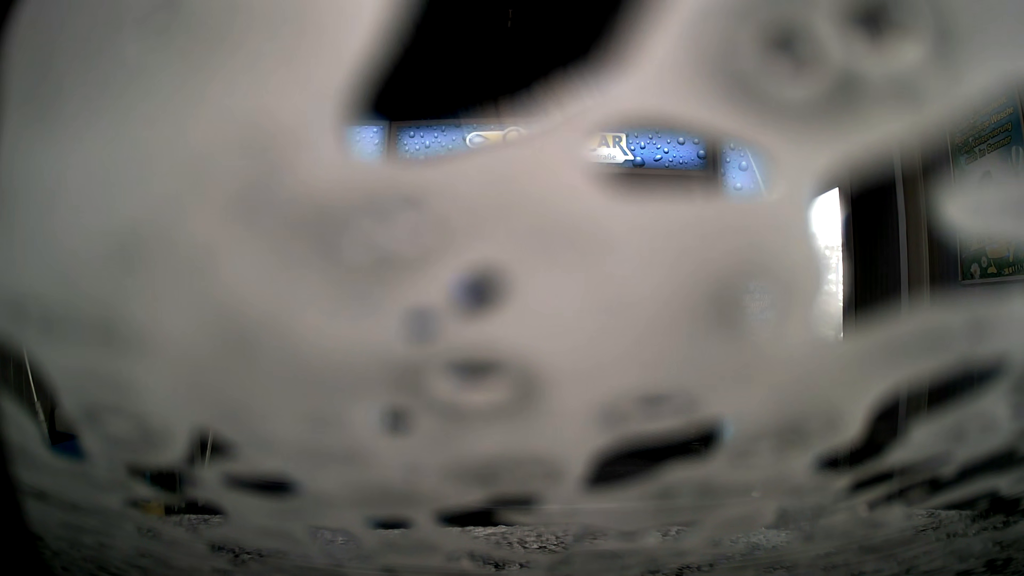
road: service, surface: asphalt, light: Day
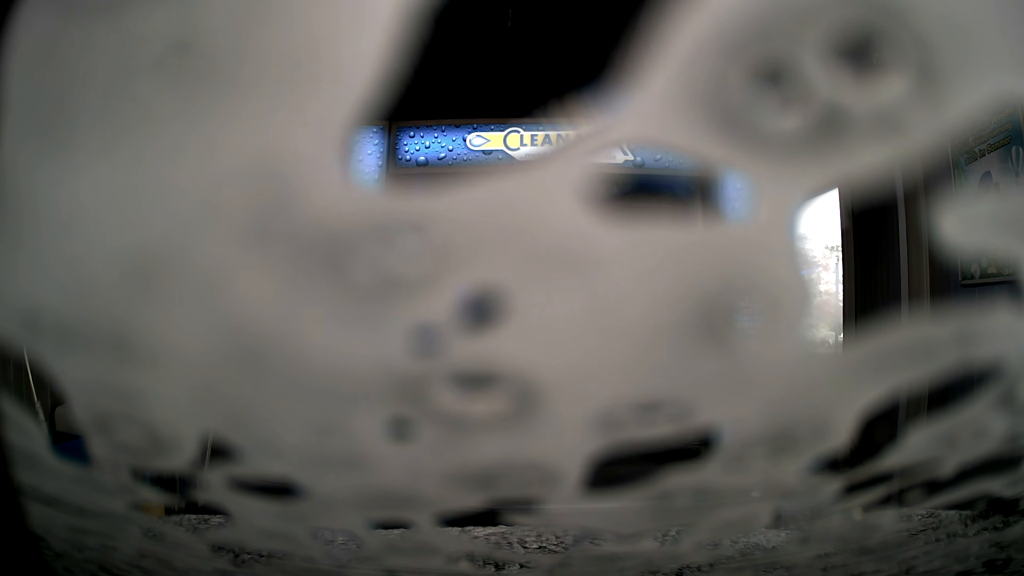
(0.0, 0.0) m; 0°
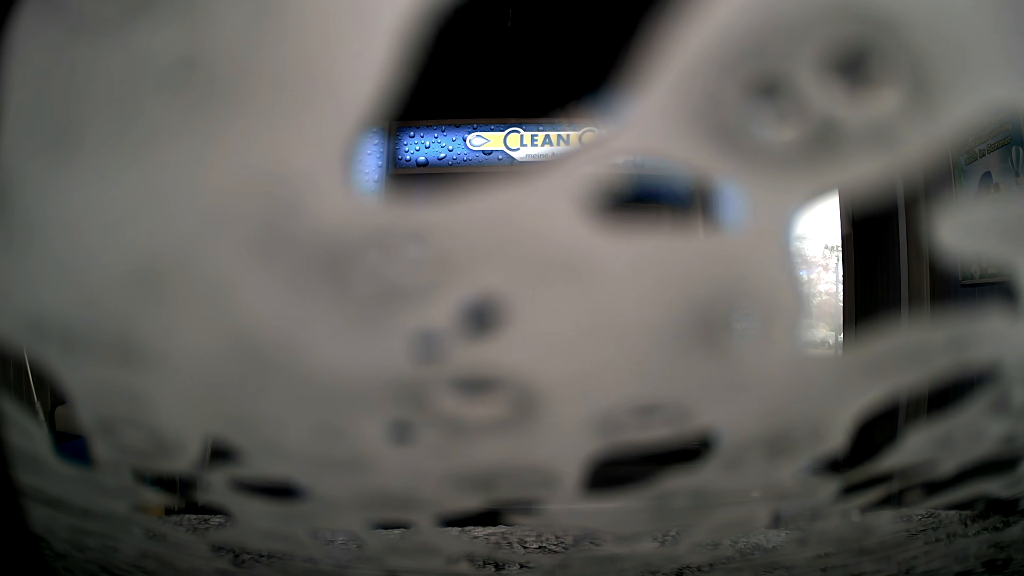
(0.0, 0.0) m; 0°
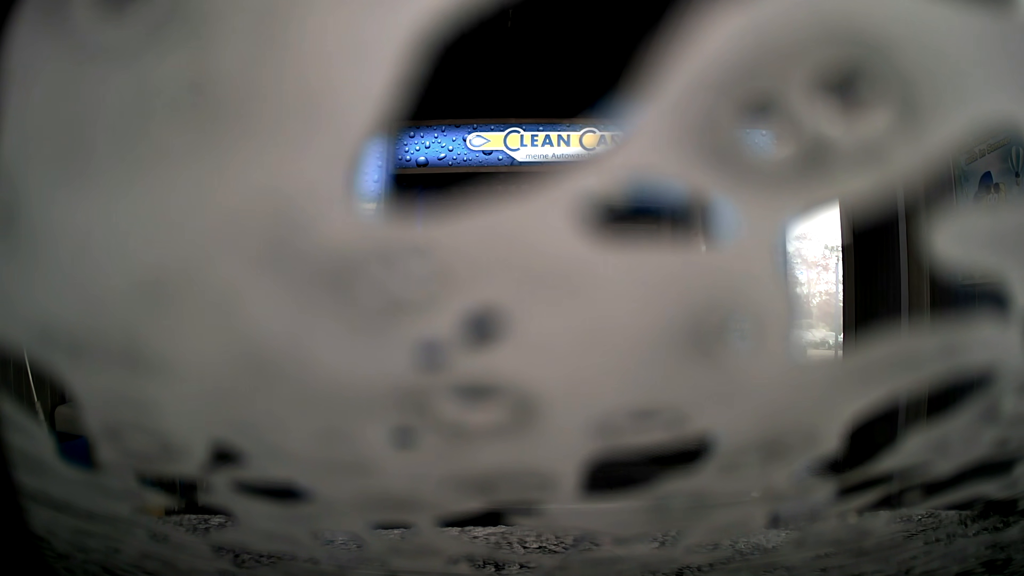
(0.0, 0.0) m; 0°
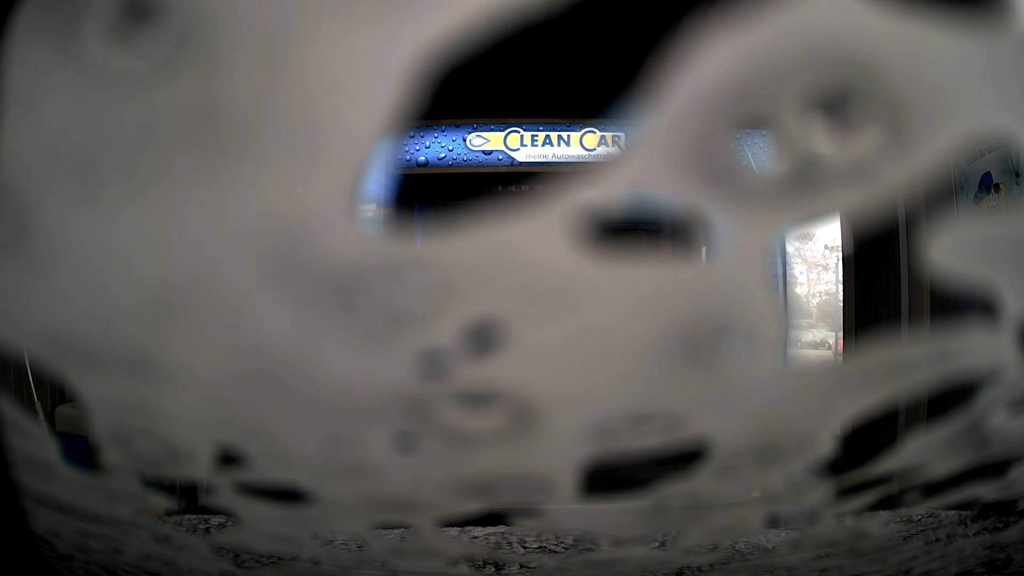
(0.0, 0.0) m; 0°
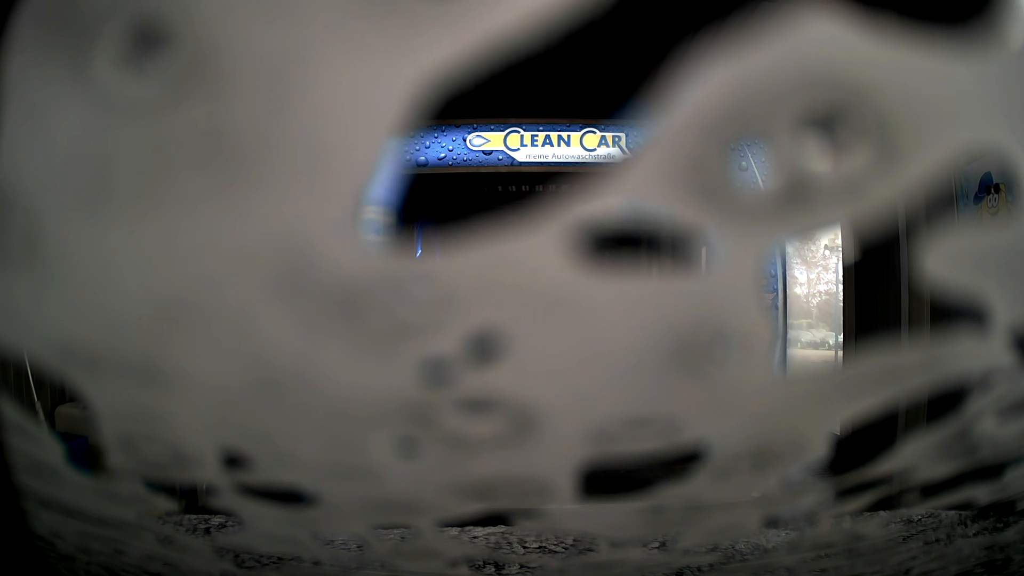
(0.0, 0.0) m; 0°
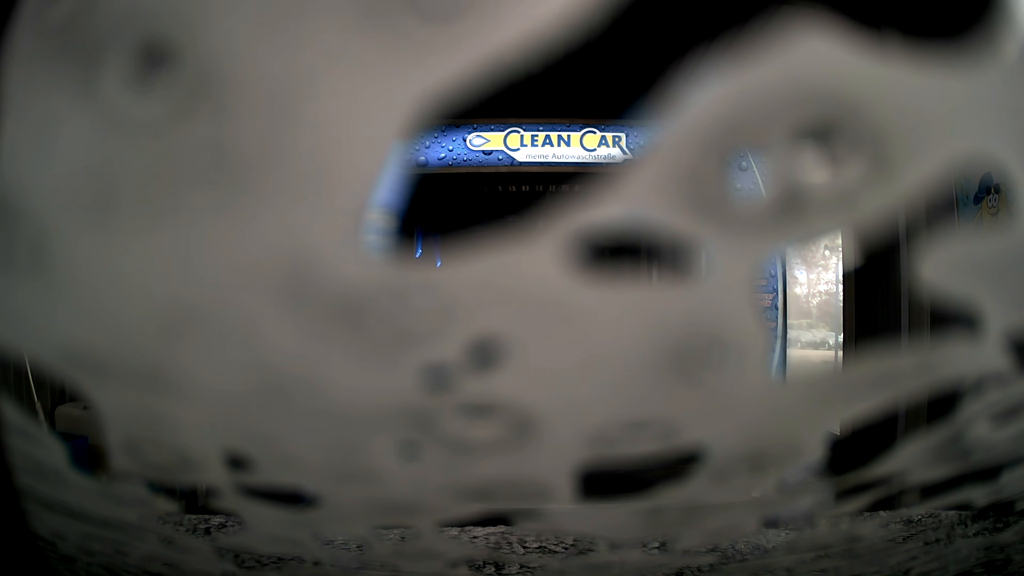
(0.0, 0.0) m; 0°
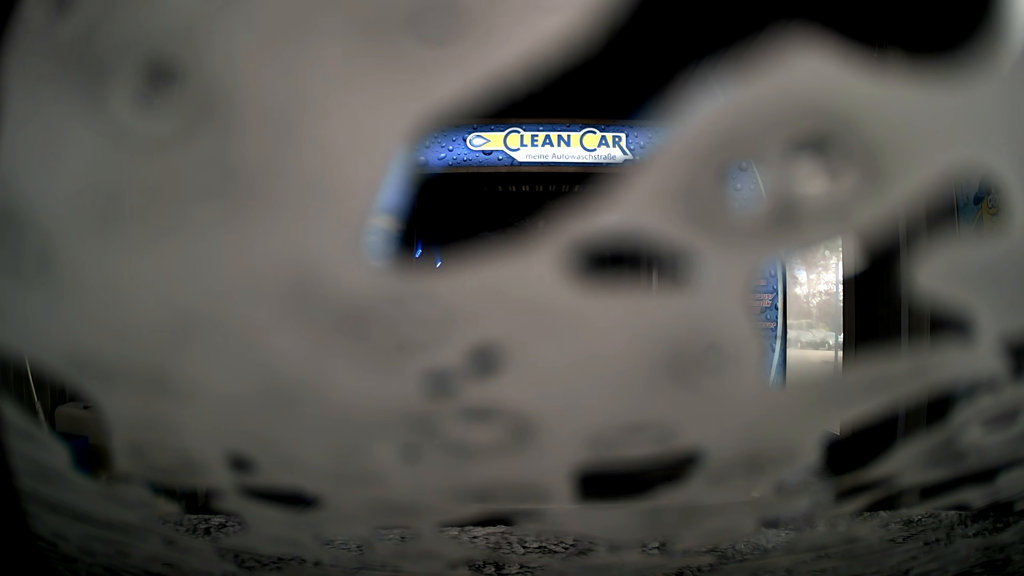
(0.0, 0.0) m; 0°
